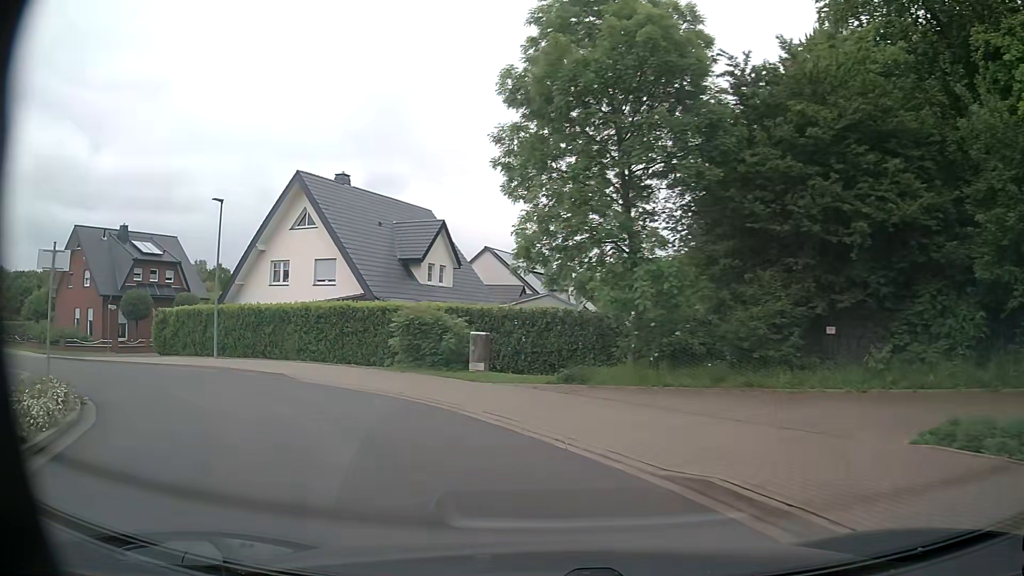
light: Day
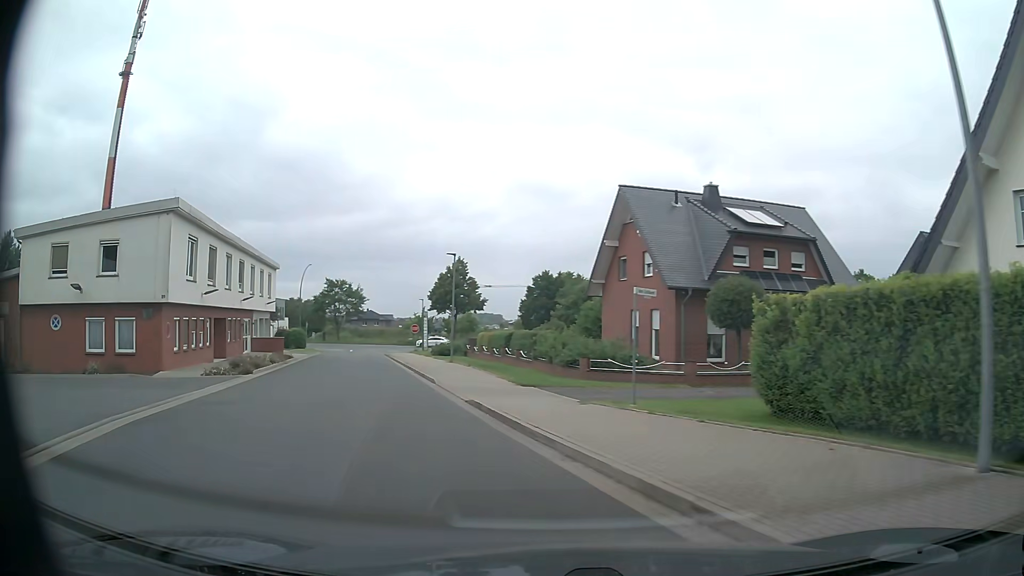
(-9.4, +18.2) m; -54°
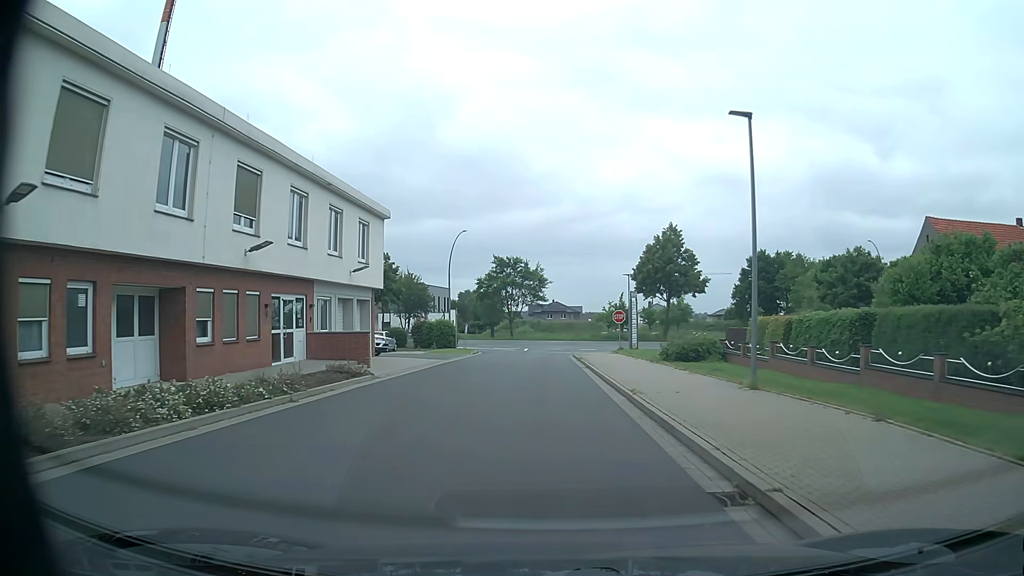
(-5.7, +23.1) m; -17°
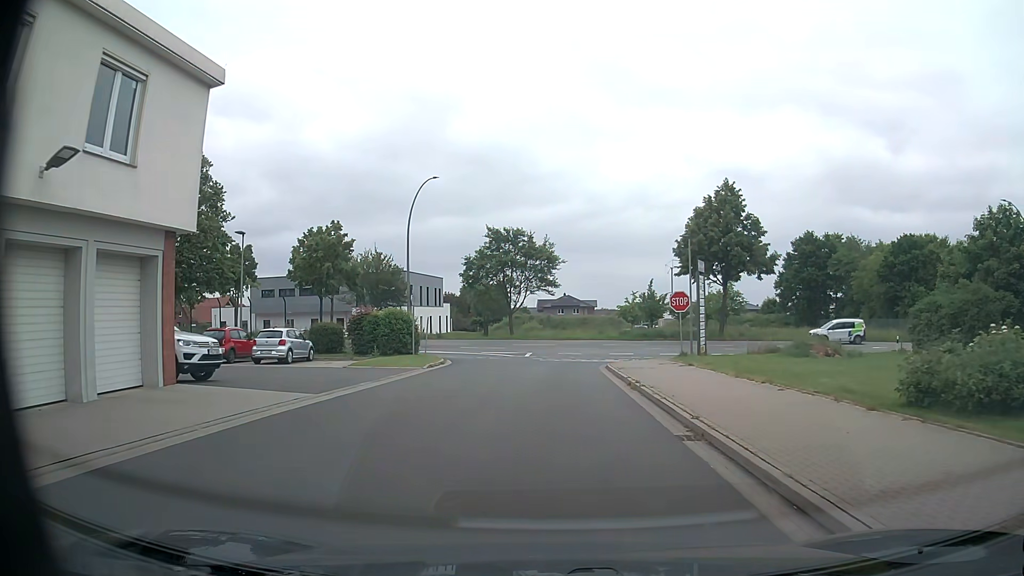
(-0.1, +19.6) m; -1°
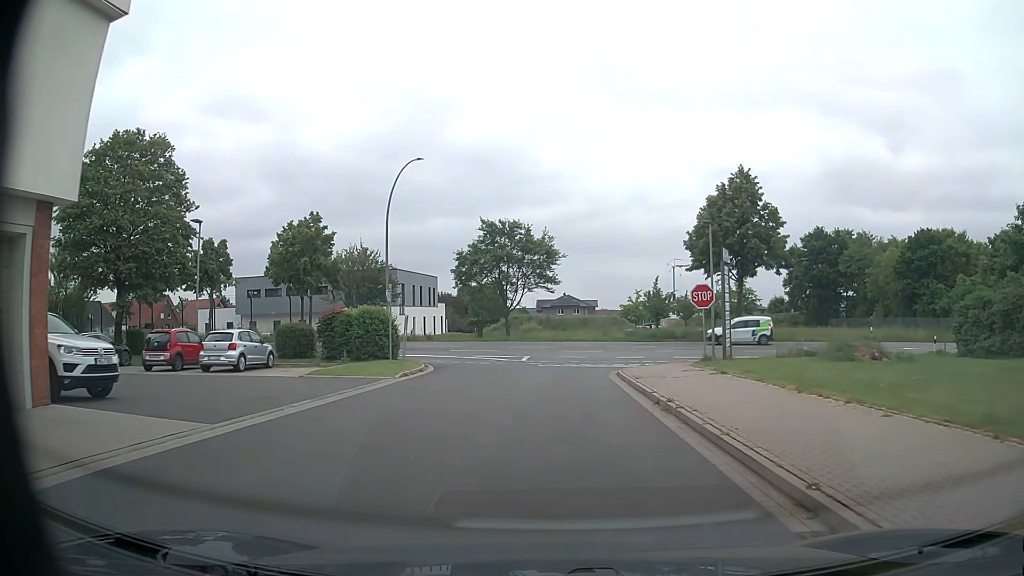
(0.0, +4.5) m; 0°
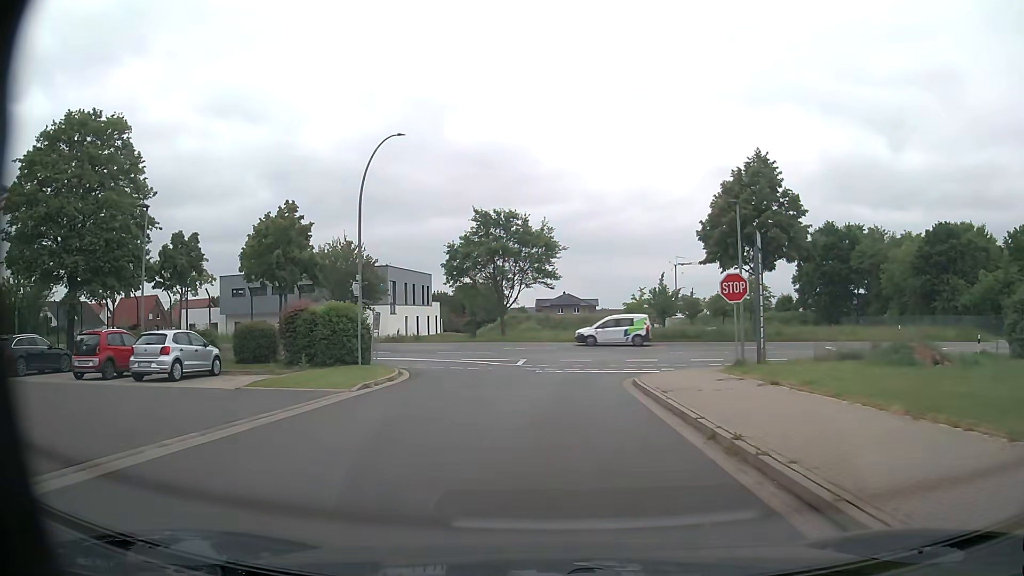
(0.0, +4.5) m; 0°
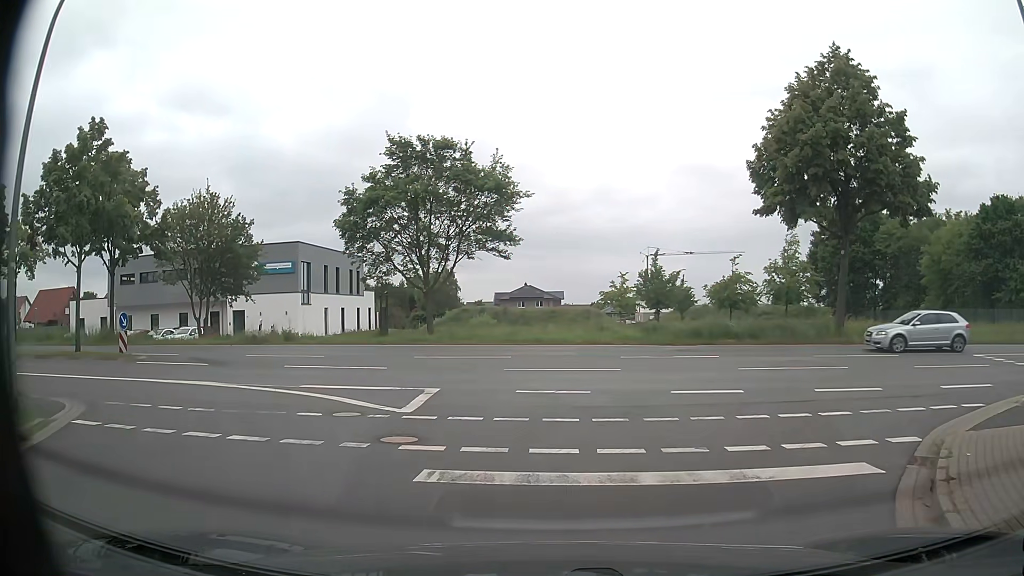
(+0.3, +17.4) m; +3°
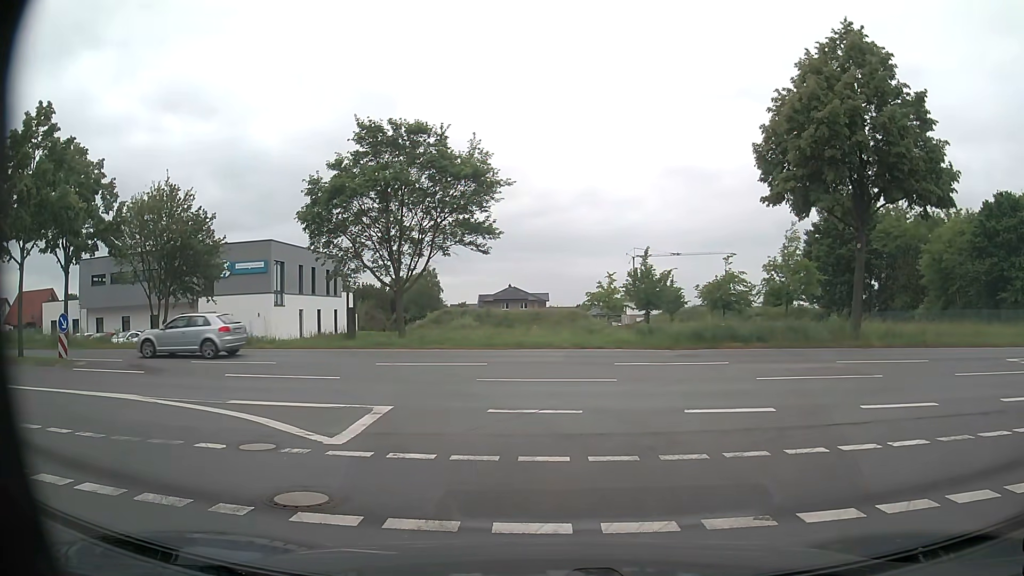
(0.0, +2.6) m; +1°
(0, +10) (-4, +19) (-13, +23) (-23, +24) (-33, +24) (-43, +24) (-53, +24) (-62, +27) (-67, +35) (-69, +45) m
